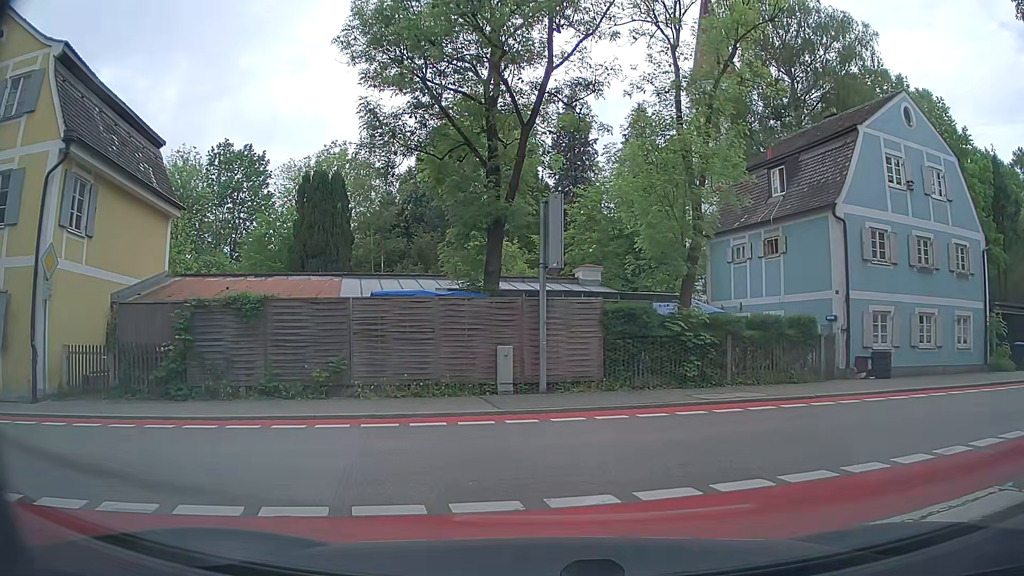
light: Day
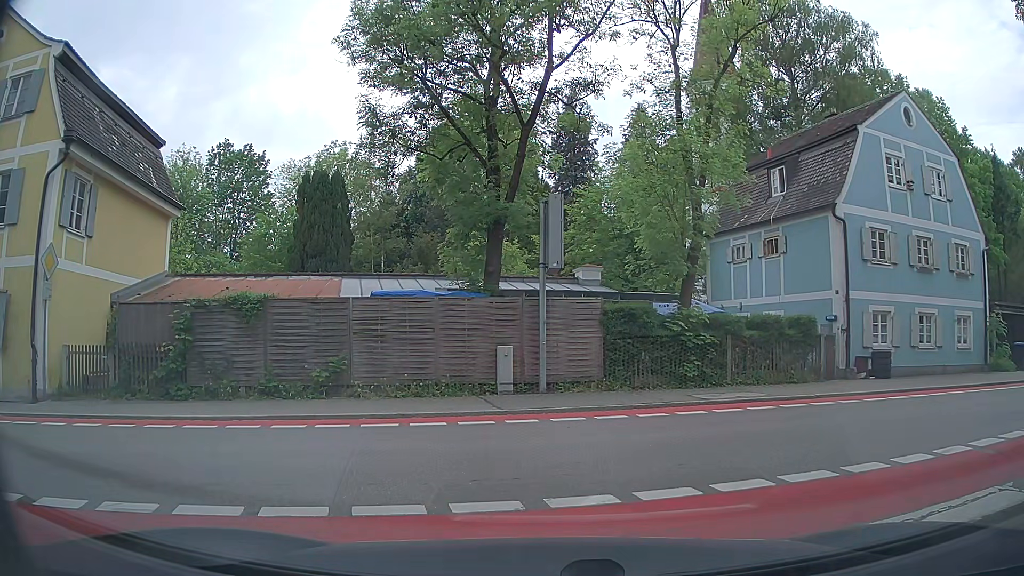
(0.0, 0.0) m; 0°
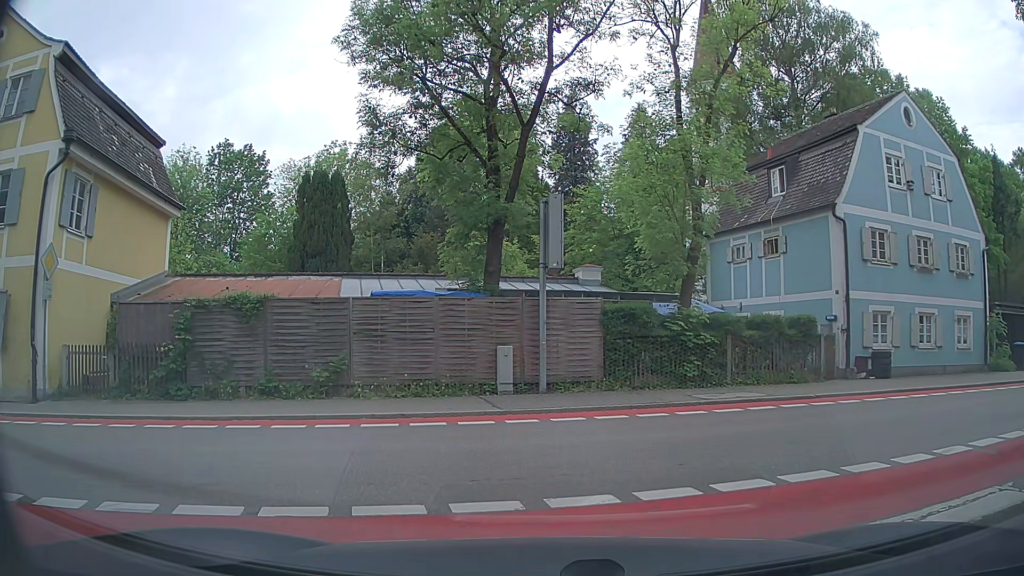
(0.0, 0.0) m; 0°
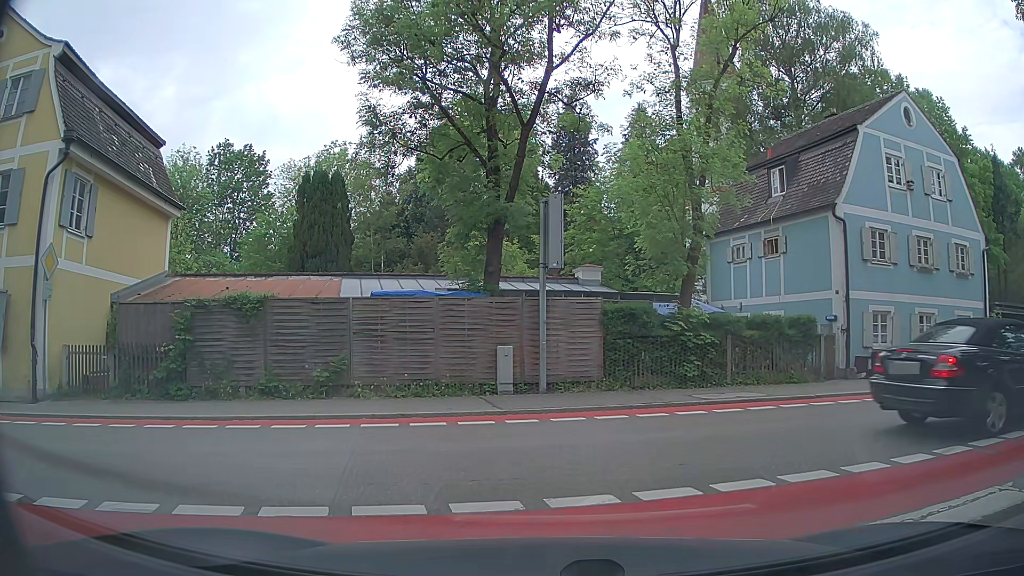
(0.0, 0.0) m; 0°
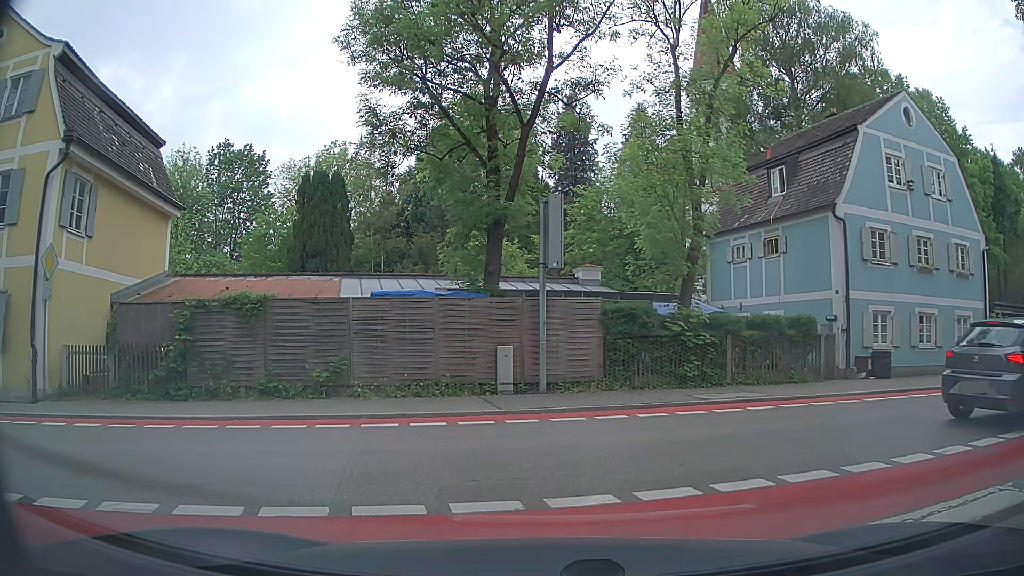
(0.0, 0.0) m; 0°
